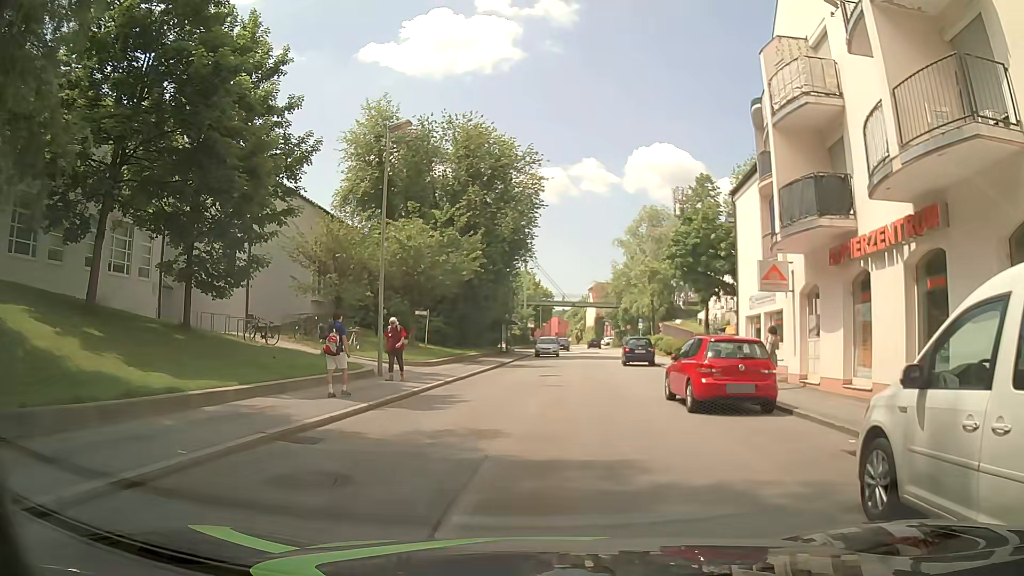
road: tertiary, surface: asphalt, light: Day
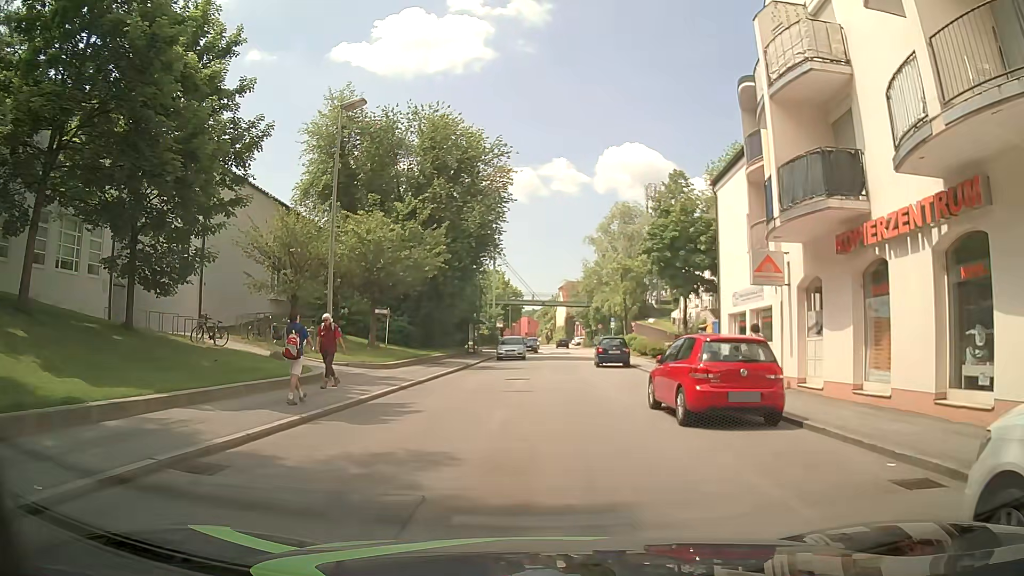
(0.0, +2.1) m; +1°
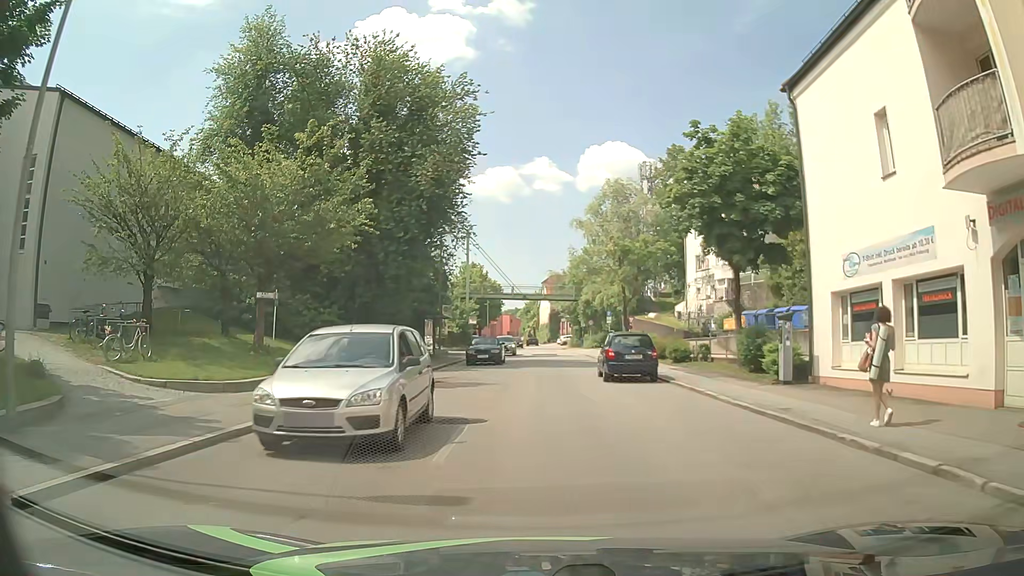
(+0.3, +12.1) m; +3°
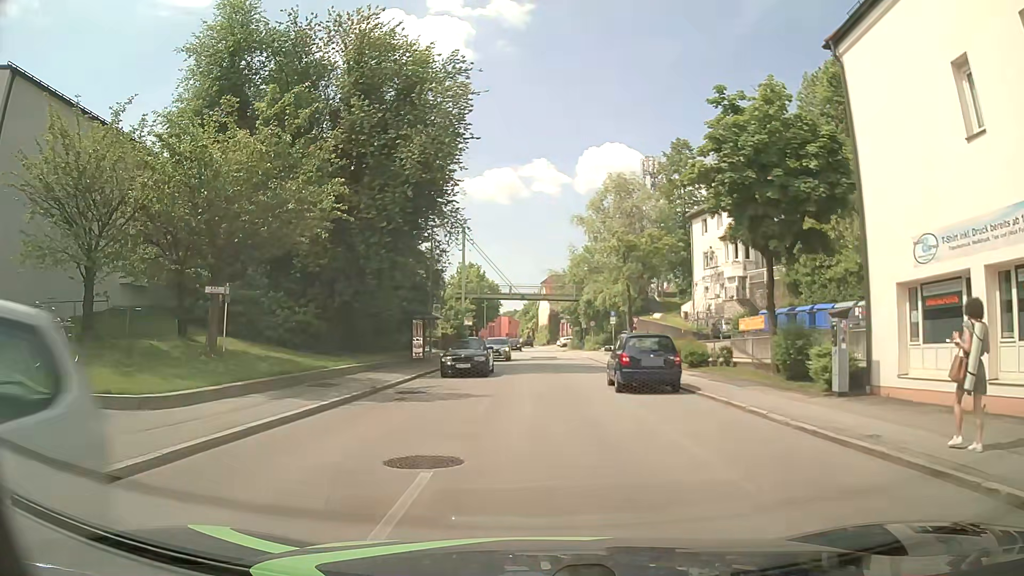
(0.0, +3.4) m; 0°
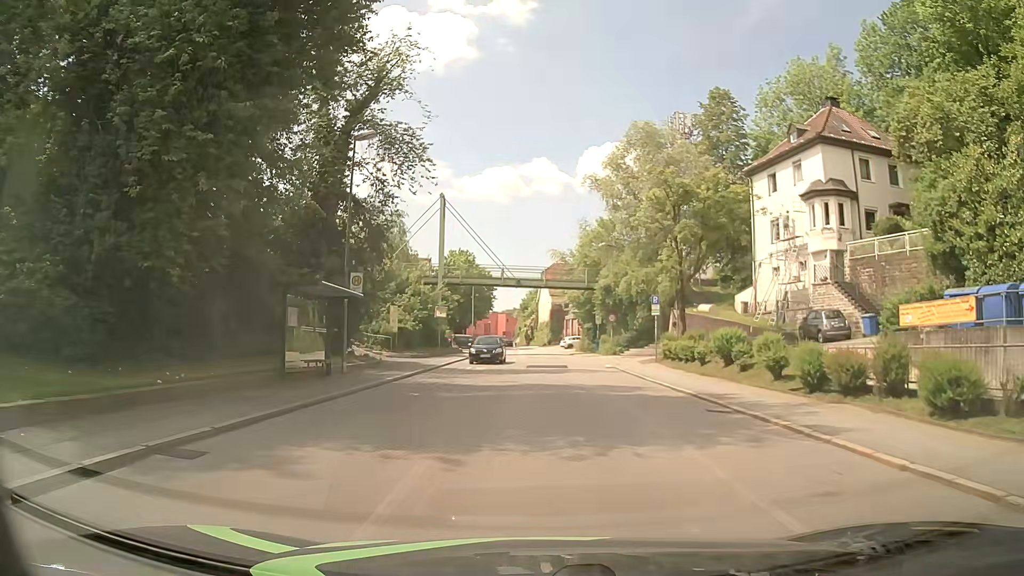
(-0.4, +17.7) m; -1°
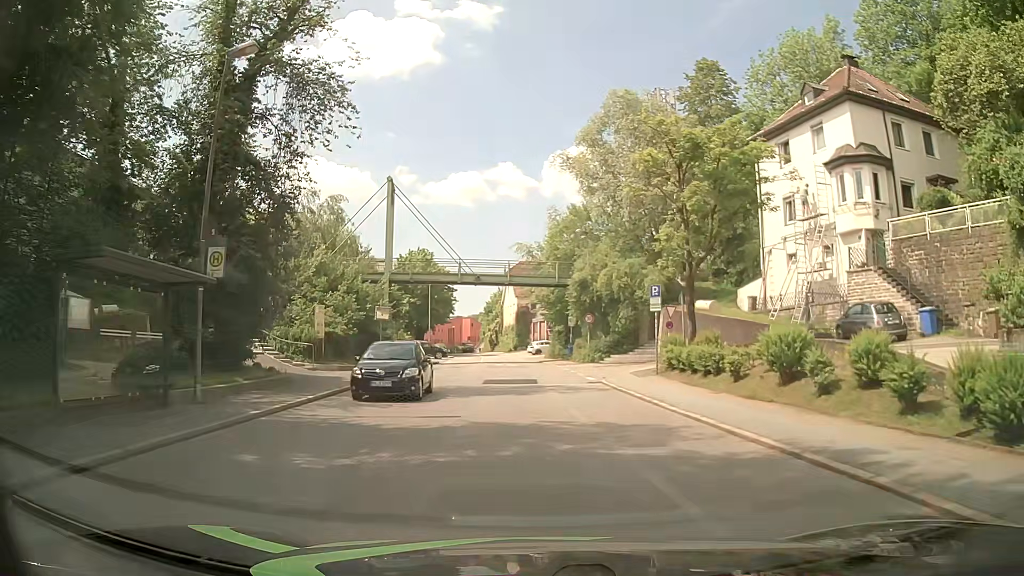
(+0.1, +8.2) m; +3°
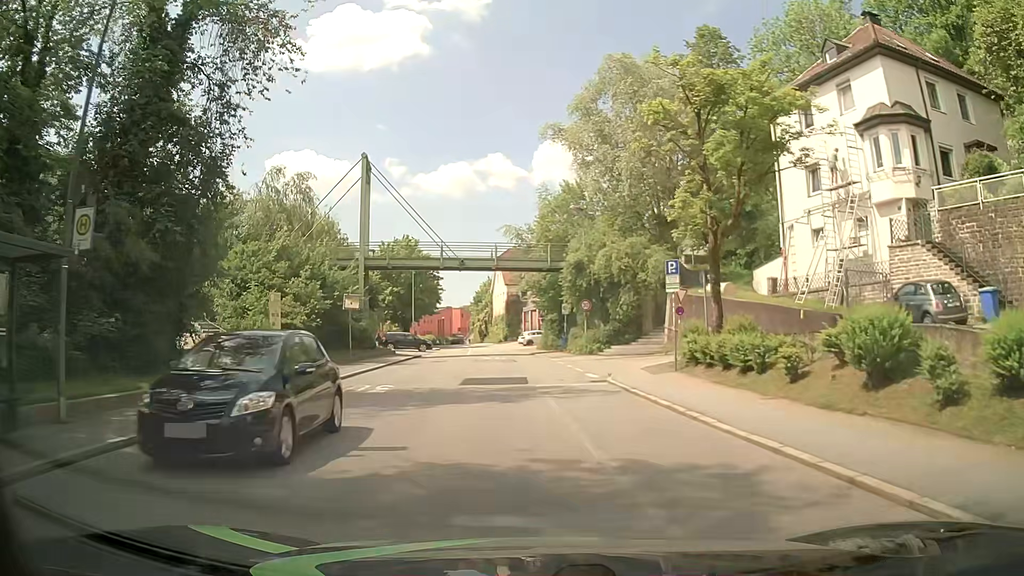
(0.0, +4.5) m; 0°
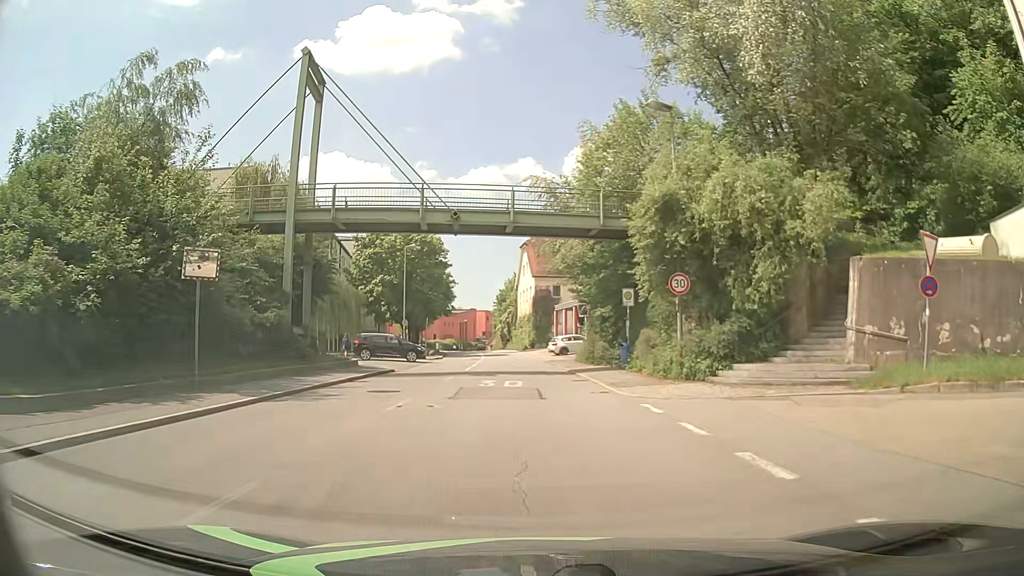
(-0.3, +17.9) m; -3°
(0, +10) (0, +20) (0, +30) (-1, +40) (-1, +50) (-2, +60) (-3, +70) (-5, +80) (-6, +90) (-7, +100) m
